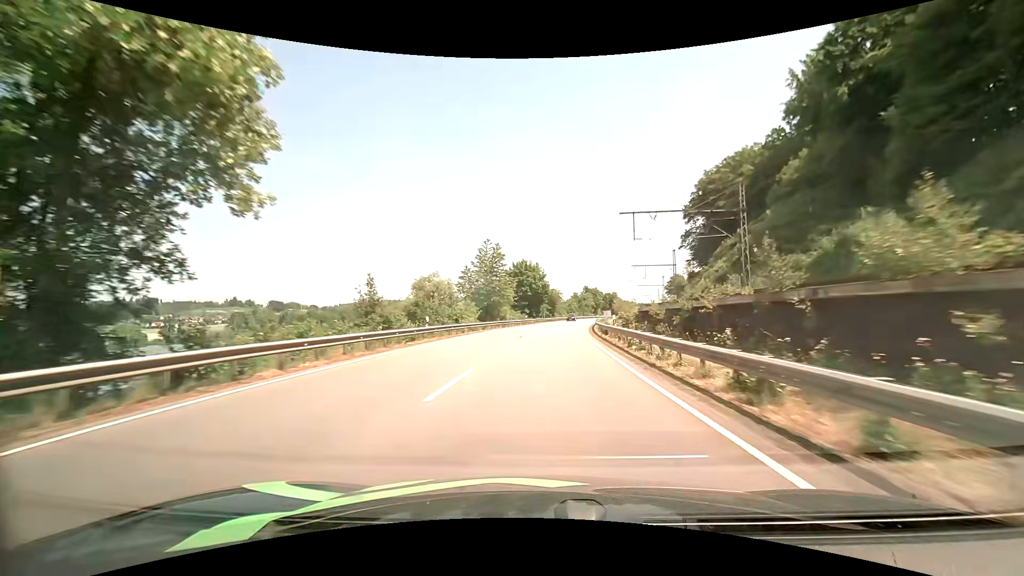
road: primary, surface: asphalt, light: Day
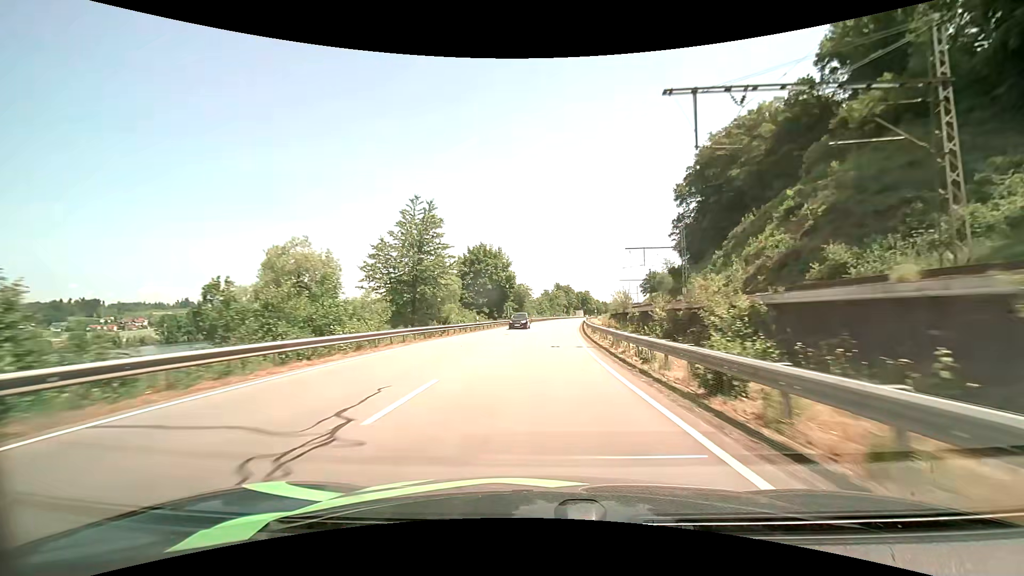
(+0.9, +25.1) m; +4°
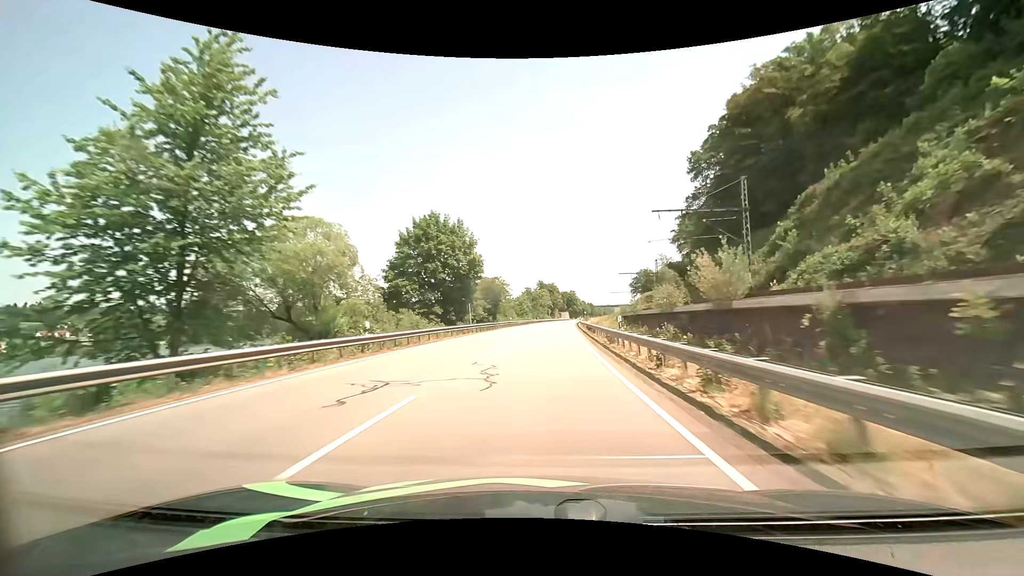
(+0.6, +25.8) m; +2°
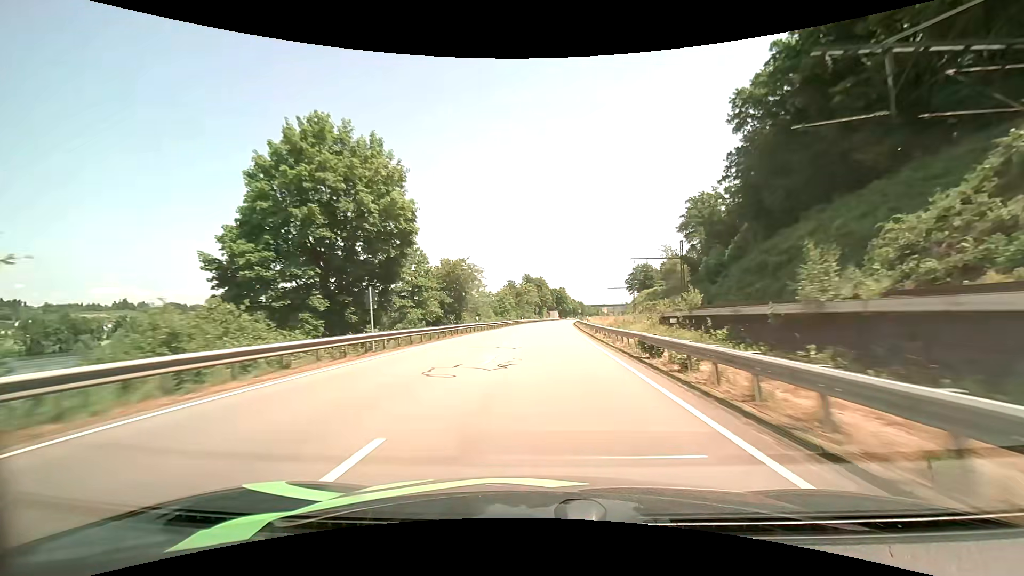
(+0.3, +26.8) m; +1°
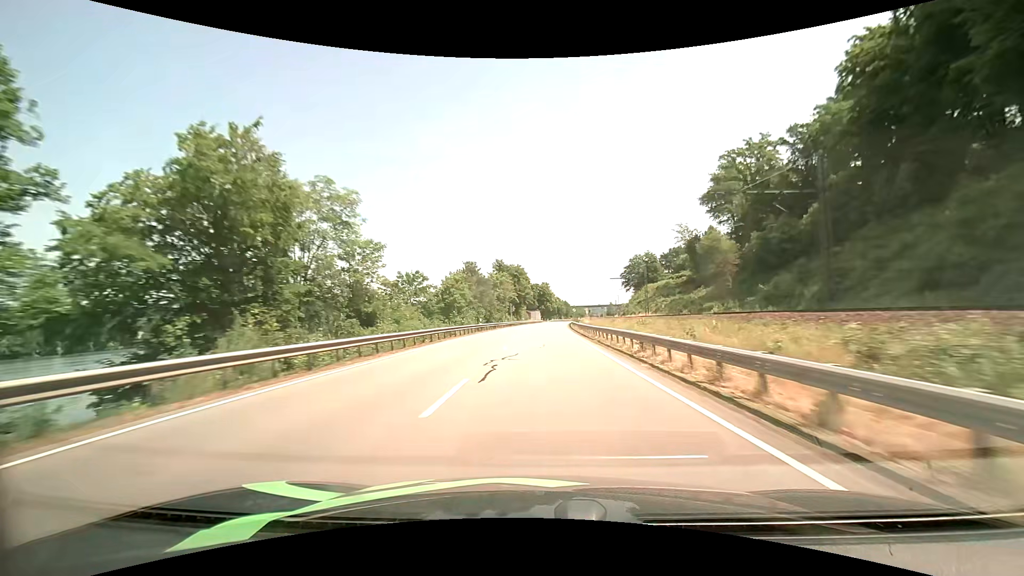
(+1.0, +42.5) m; +2°
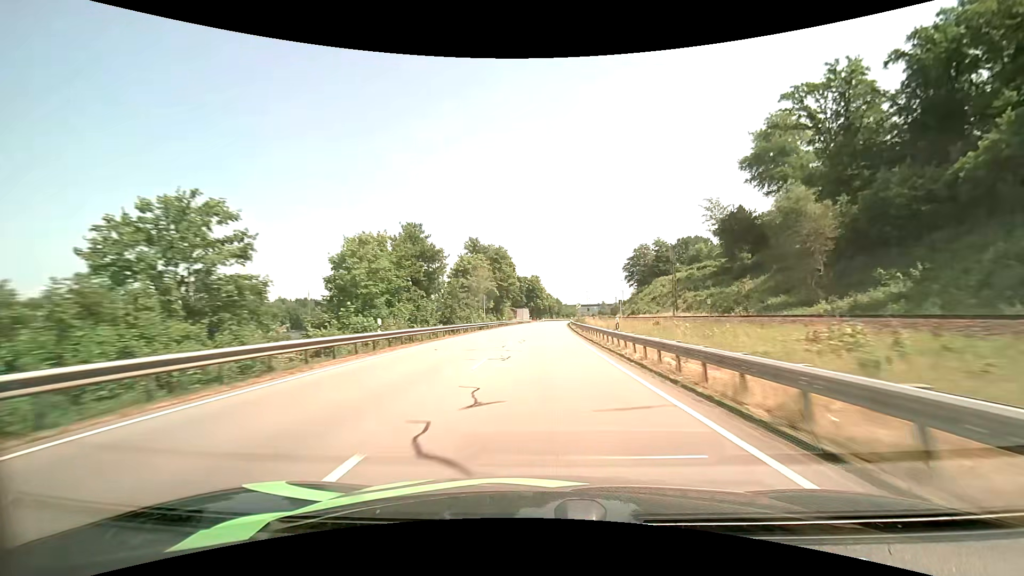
(+0.5, +30.0) m; +1°
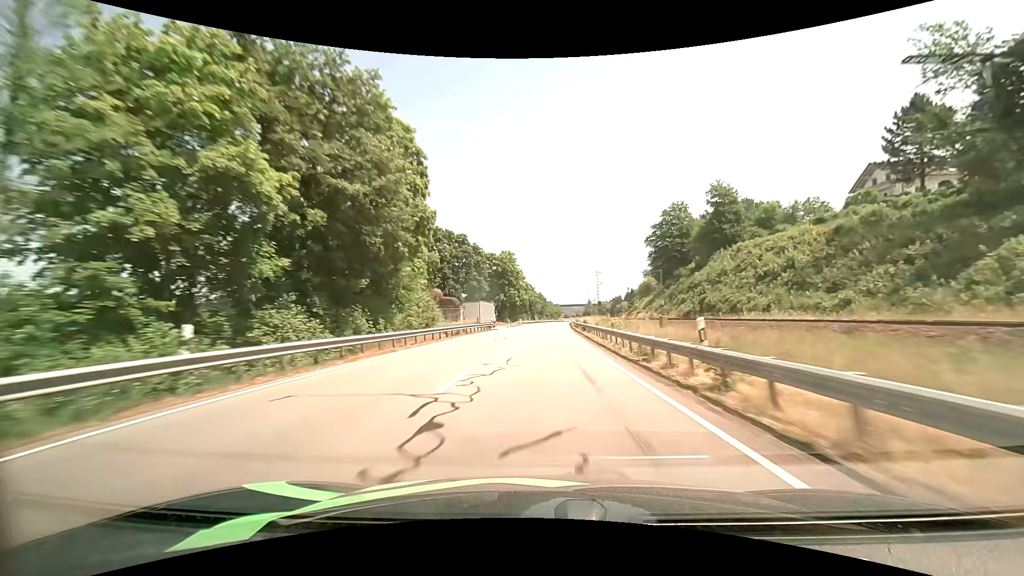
(+1.3, +63.6) m; +2°
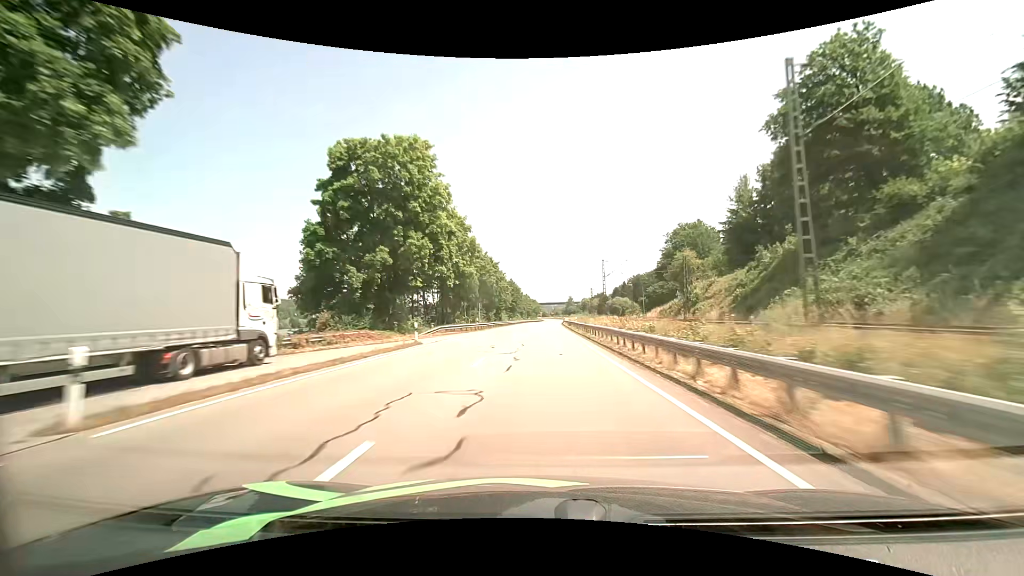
(+1.5, +67.1) m; +3°
(0, +10) (0, +20) (0, +30) (0, +40) (+1, +50) (+1, +60) (+1, +70) (+2, +80) (+2, +90) (+3, +100) m
